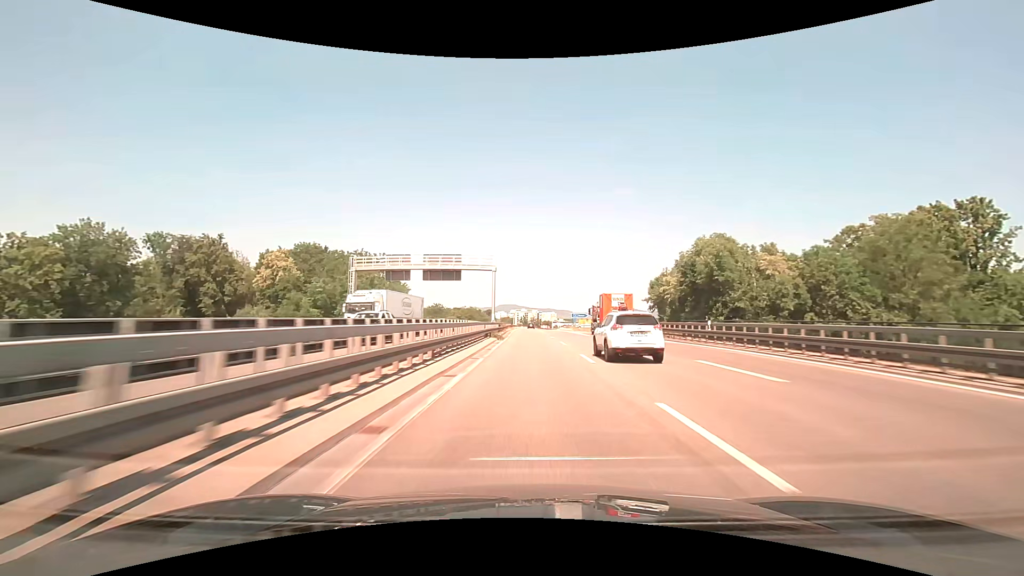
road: trunk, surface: asphalt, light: Day
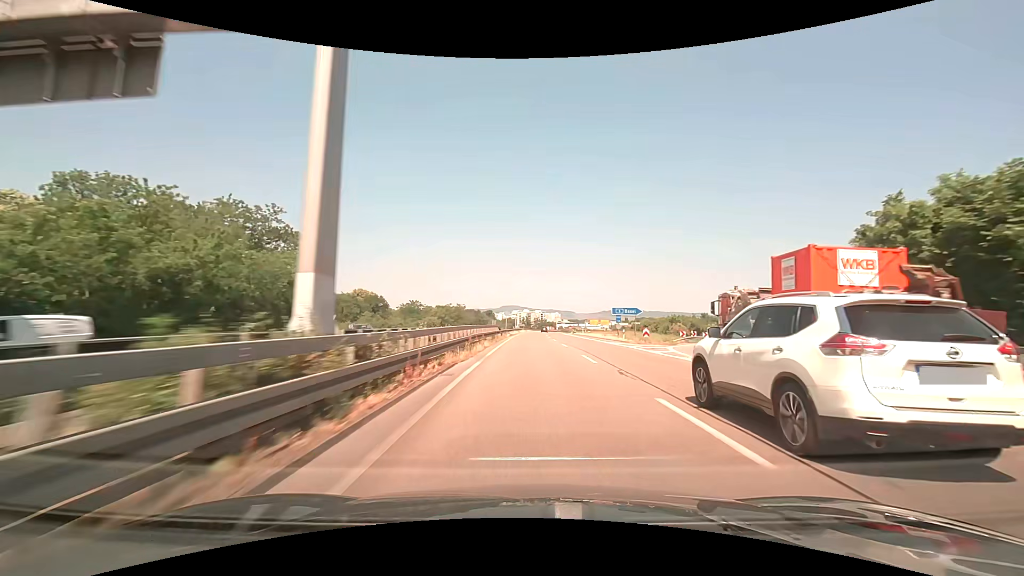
(-0.2, +47.5) m; 0°
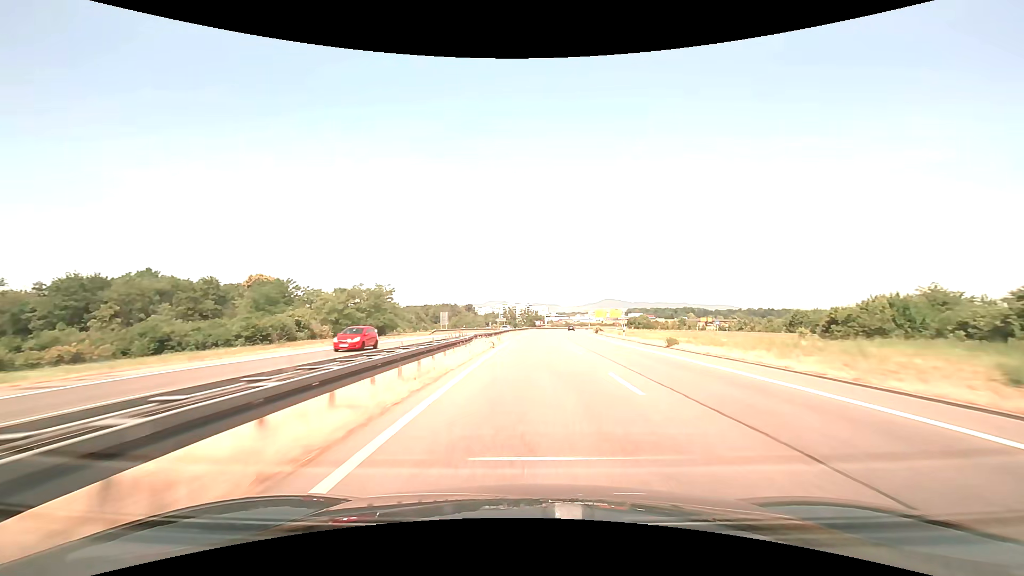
(+0.9, +79.2) m; +2°
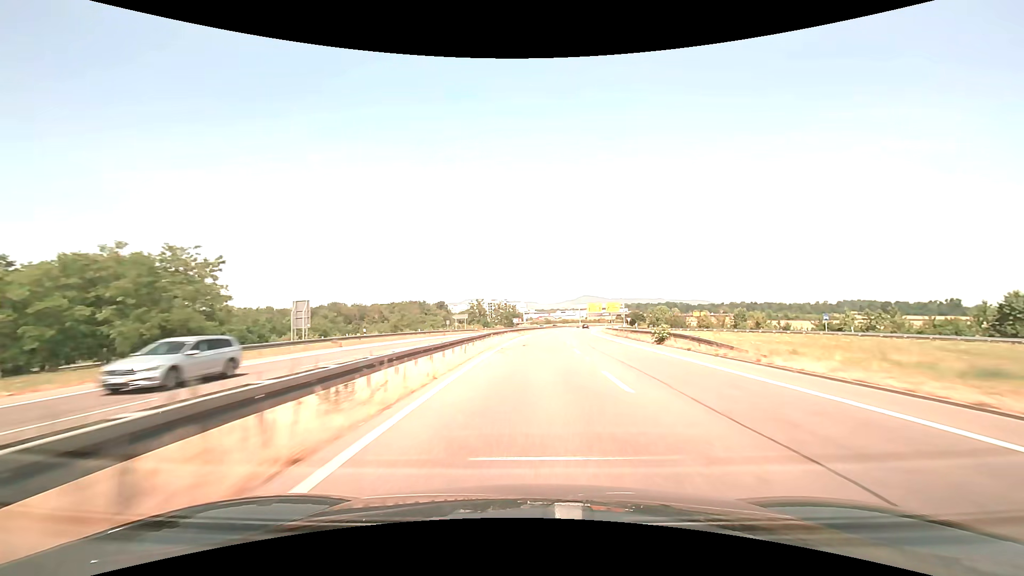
(+1.0, +47.6) m; +2°
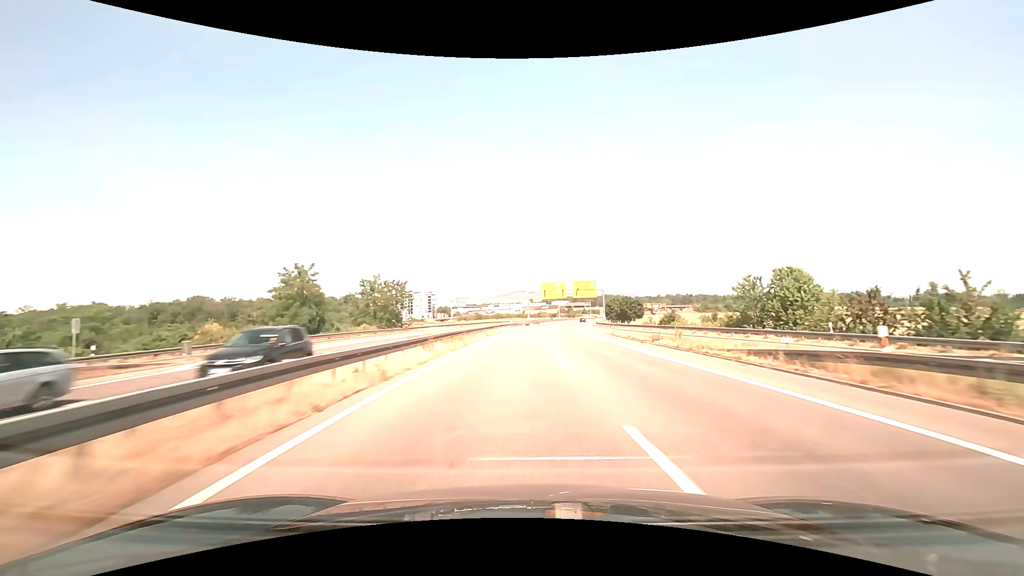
(+4.6, +79.4) m; +7°
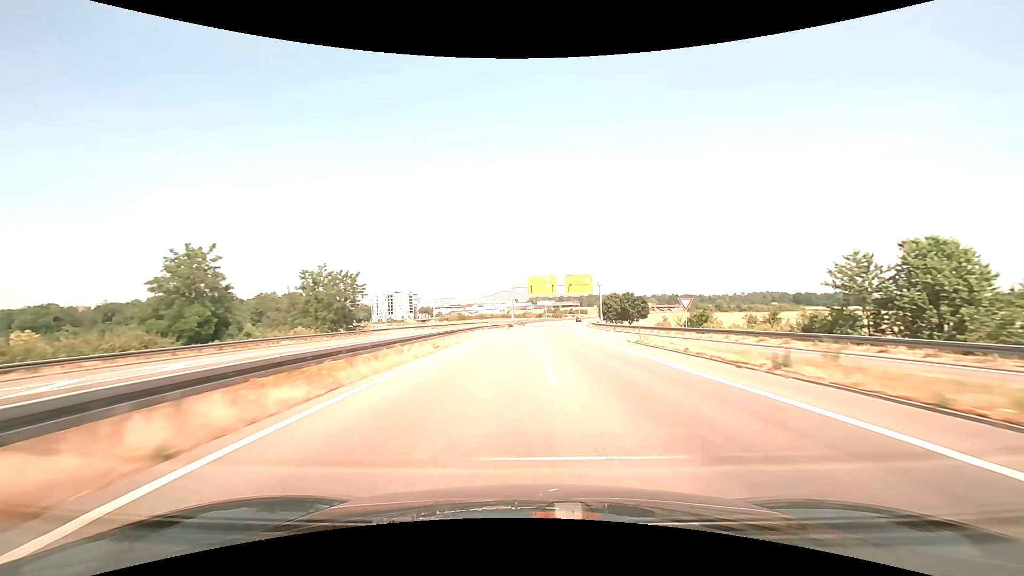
(+0.3, +15.9) m; +2°
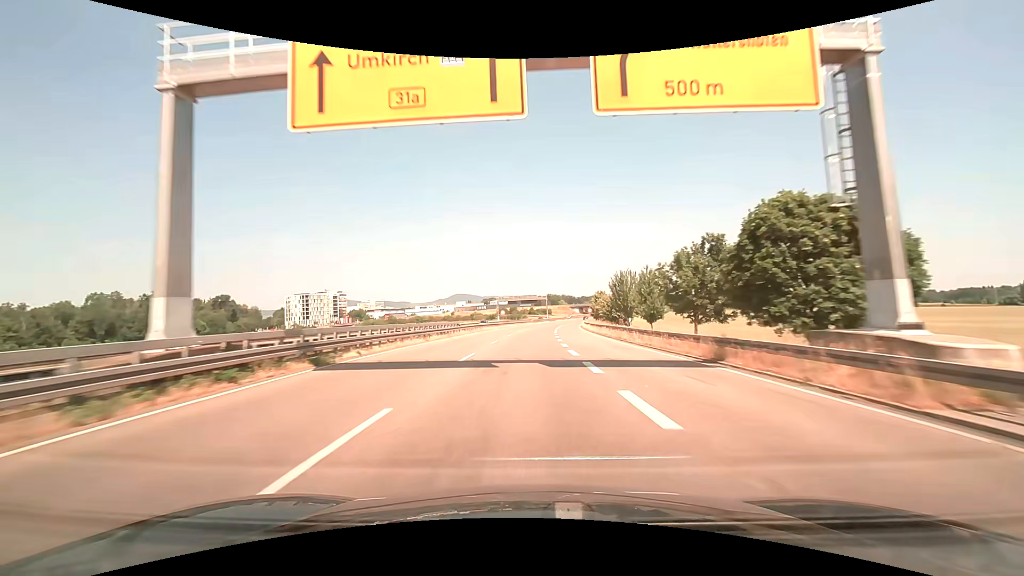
(+4.2, +79.0) m; +5°
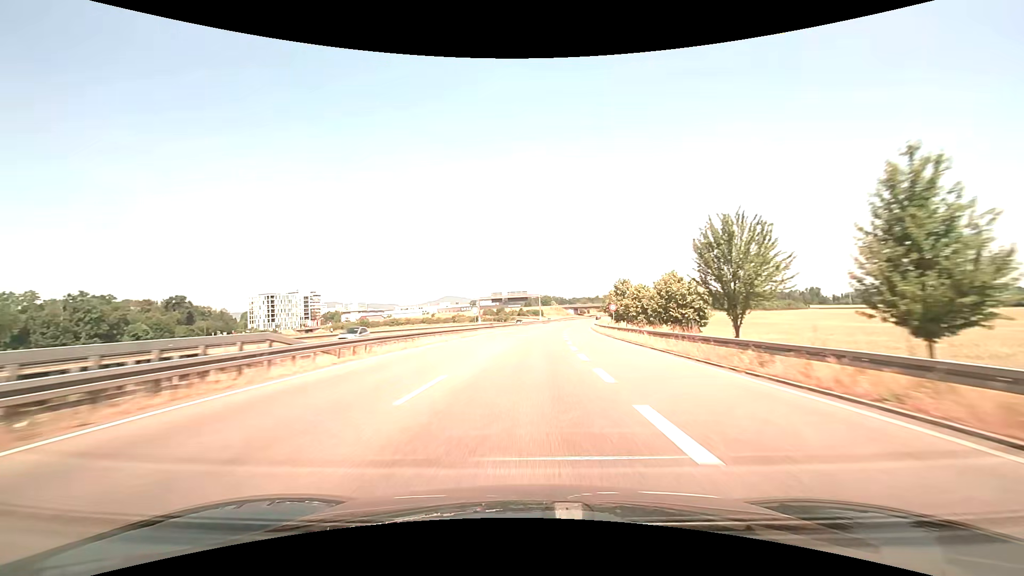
(+0.3, +31.5) m; +1°
(0, +10) (0, +20) (0, +30) (+1, +40) (+1, +50) (+2, +60) (+3, +70) (+4, +80) (+5, +90) (+6, +100) m
